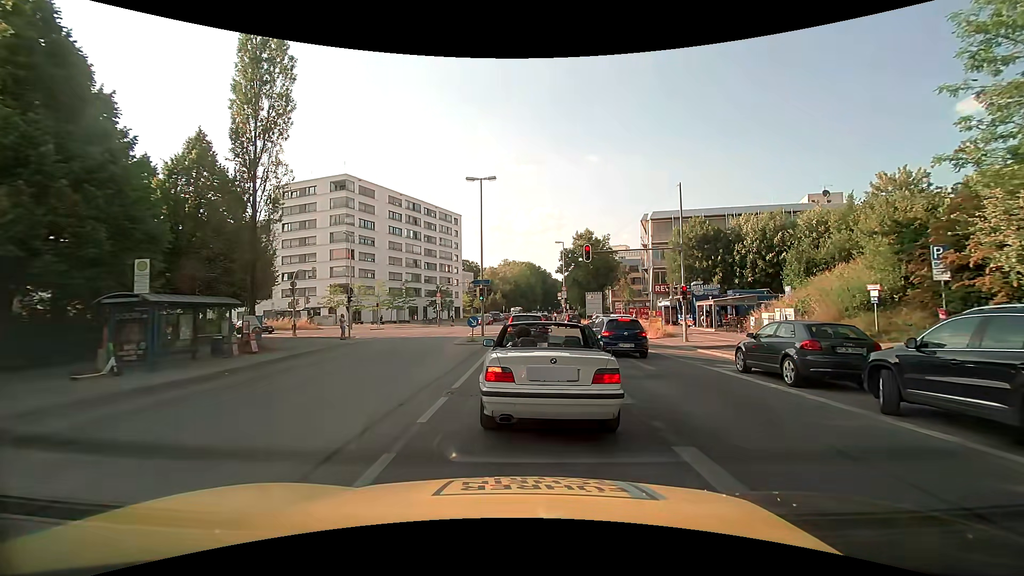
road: secondary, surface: asphalt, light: Day
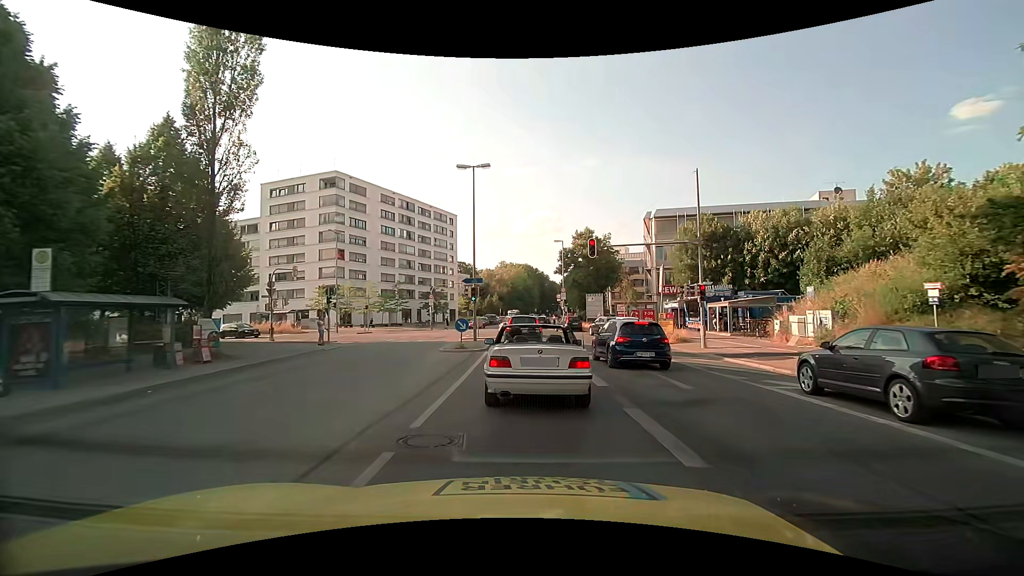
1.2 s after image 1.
(0.0, +3.6) m; +1°
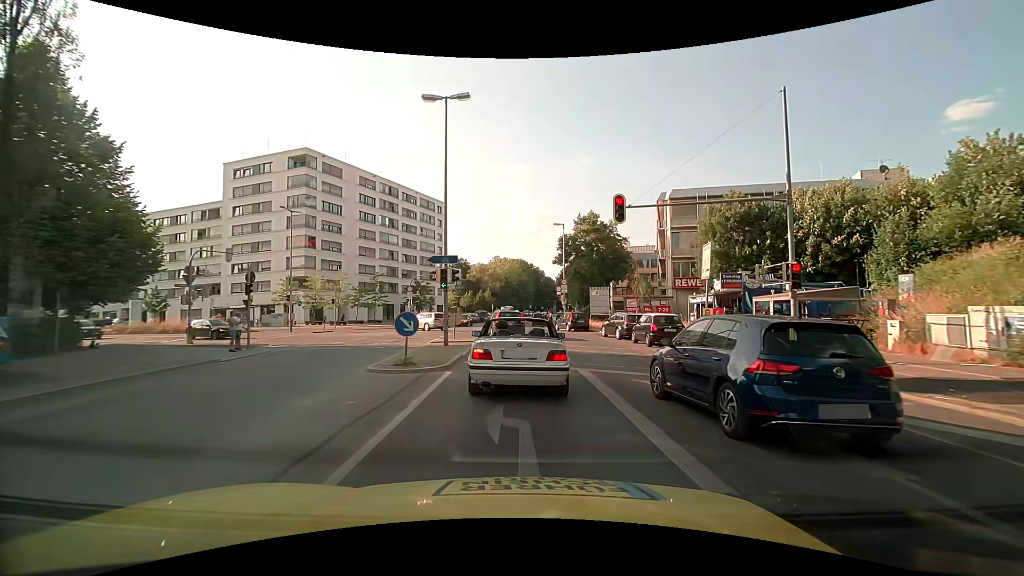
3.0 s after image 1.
(0.0, +9.2) m; +2°
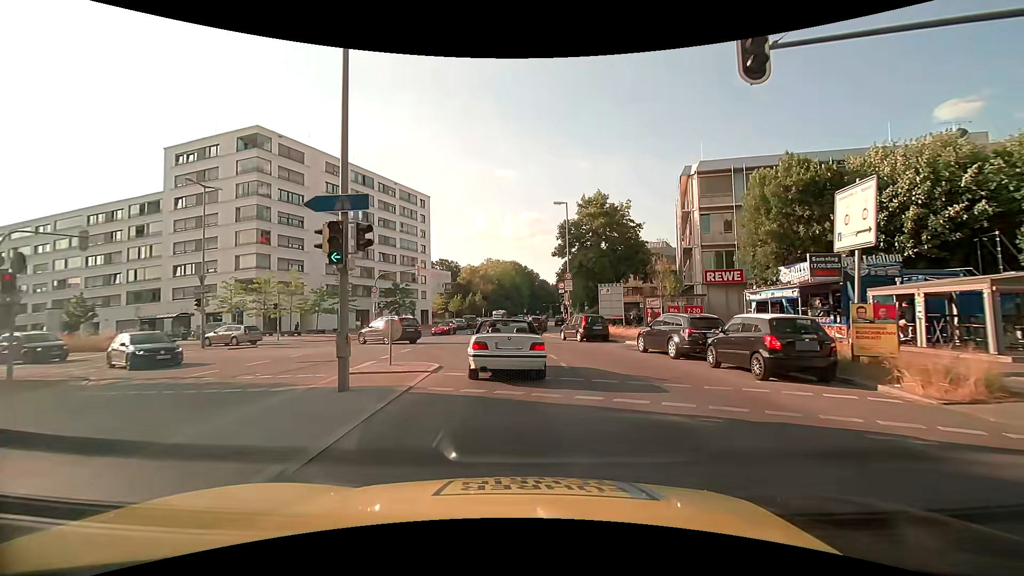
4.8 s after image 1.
(-0.2, +11.1) m; -1°
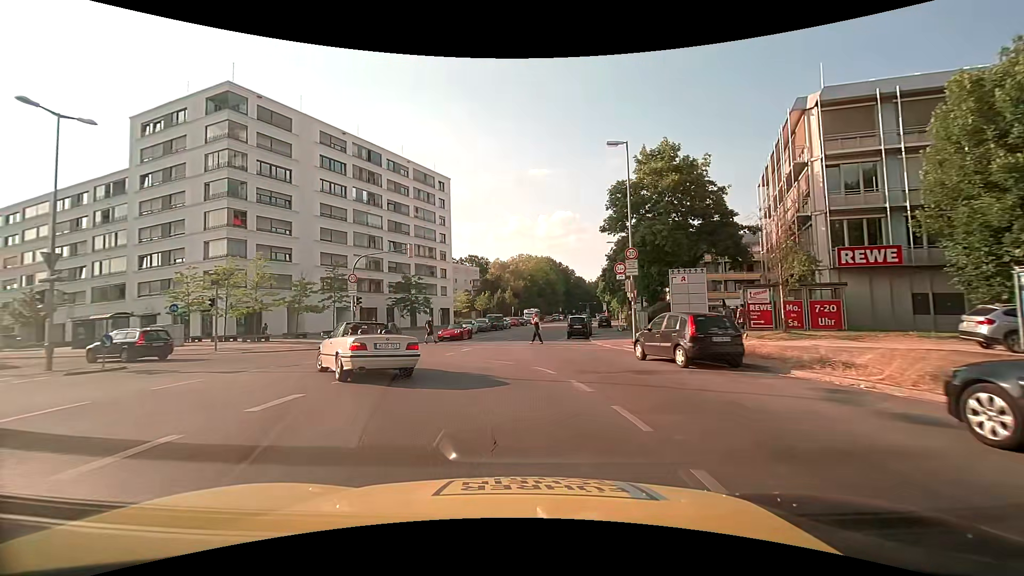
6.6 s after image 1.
(-0.1, +13.3) m; -4°
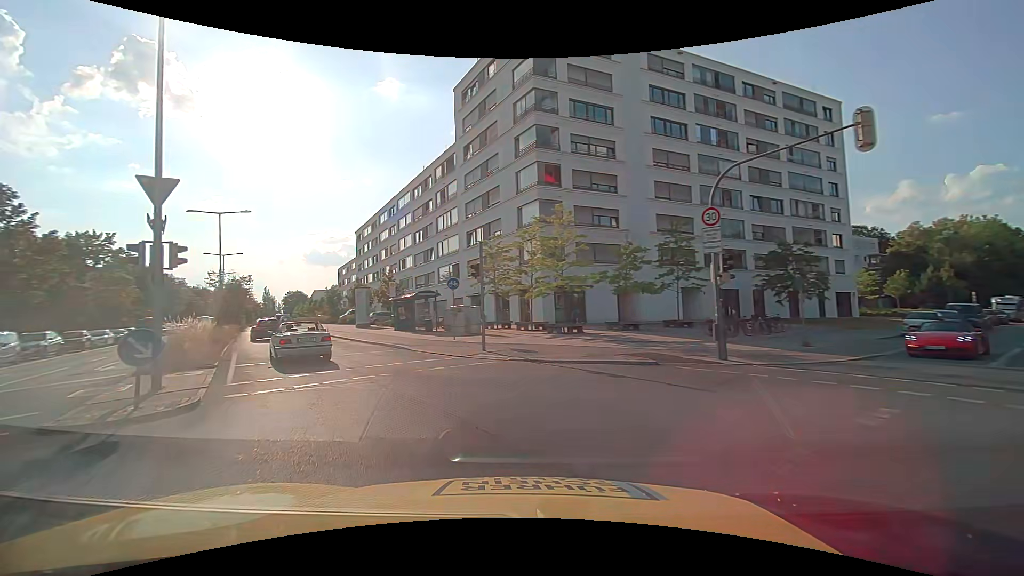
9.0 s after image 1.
(-4.9, +16.2) m; -38°
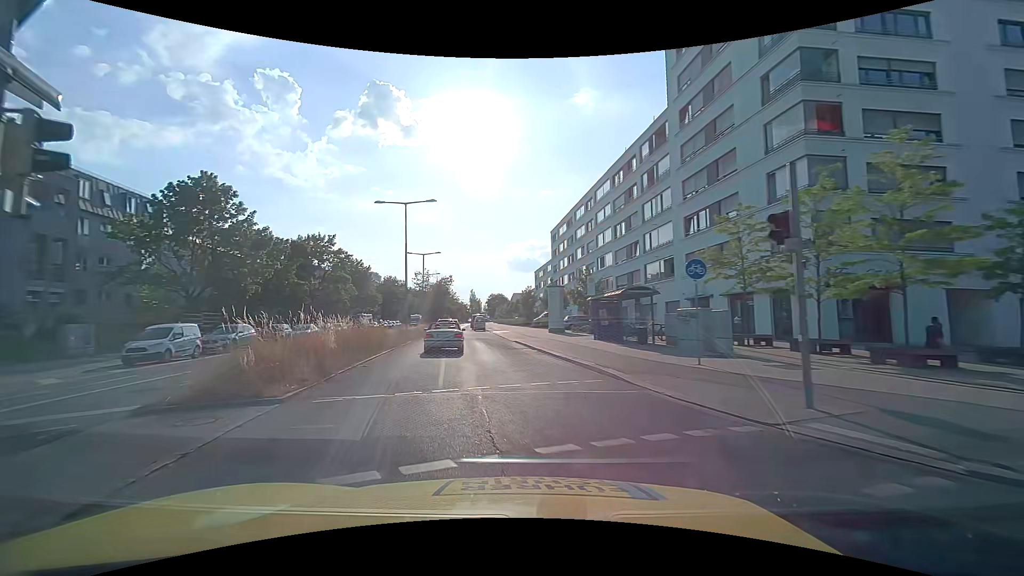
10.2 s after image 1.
(-1.8, +9.2) m; -22°
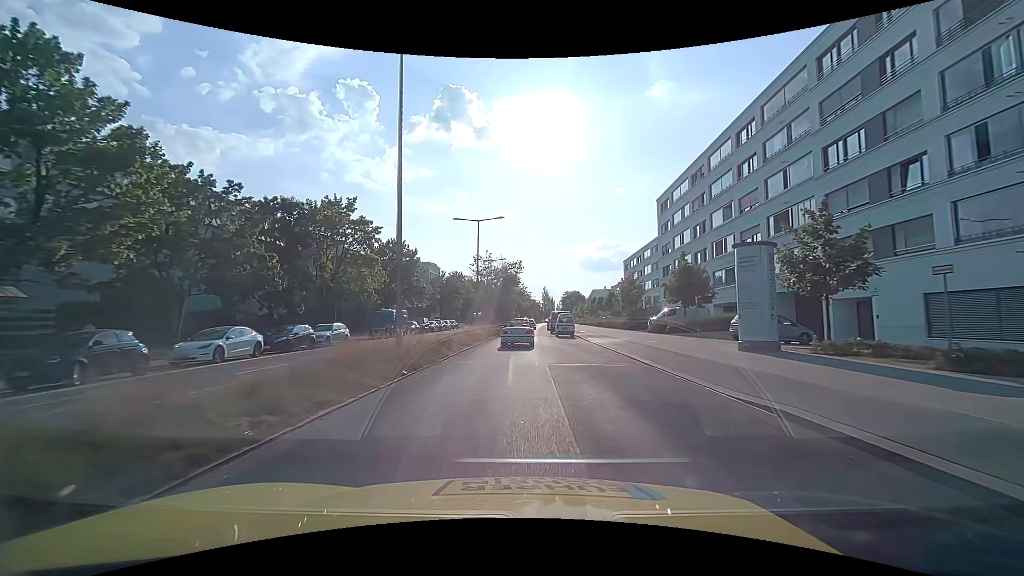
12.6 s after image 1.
(-2.8, +24.7) m; -7°
